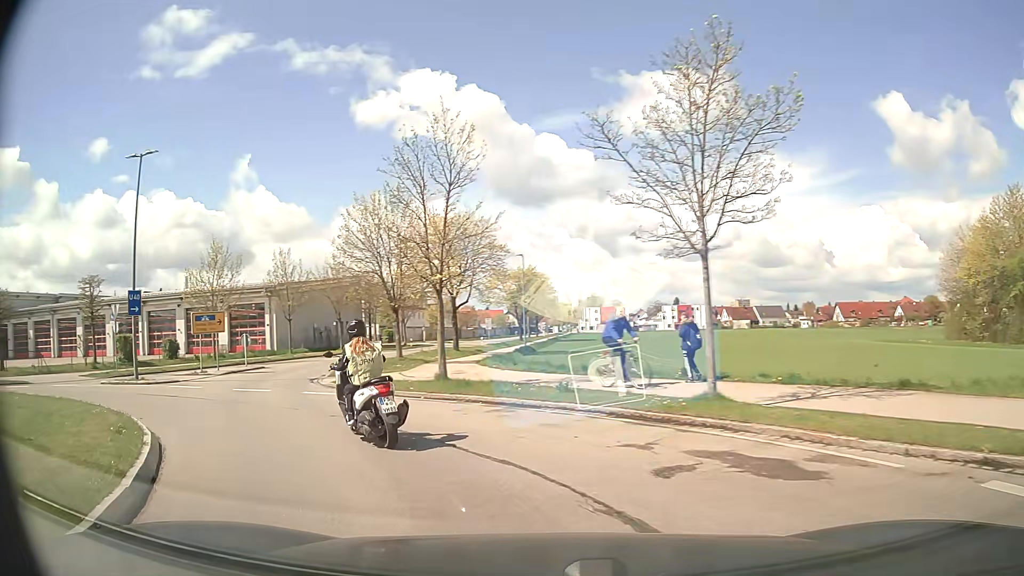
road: secondary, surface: asphalt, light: Day
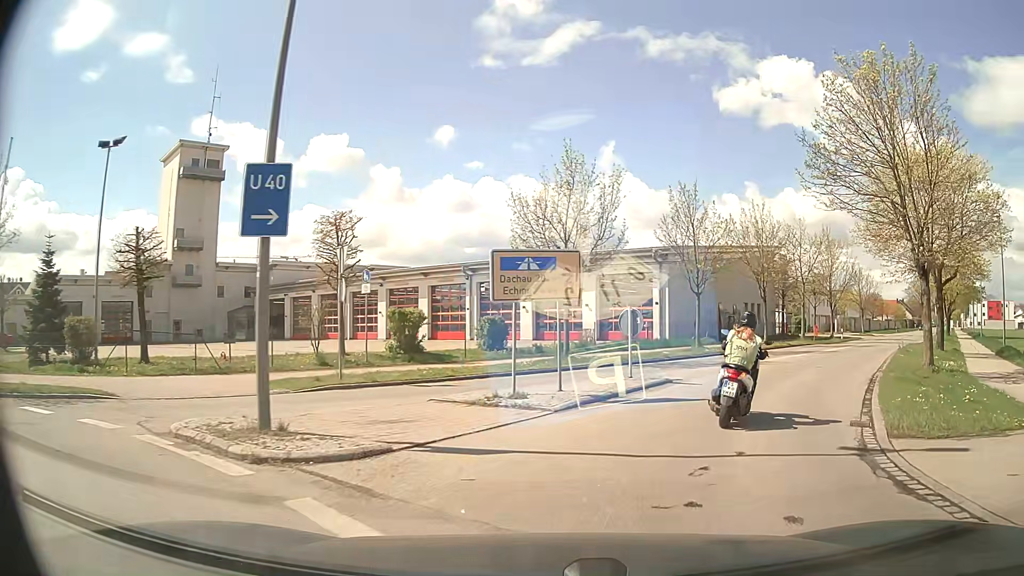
(-7.1, +15.8) m; -33°
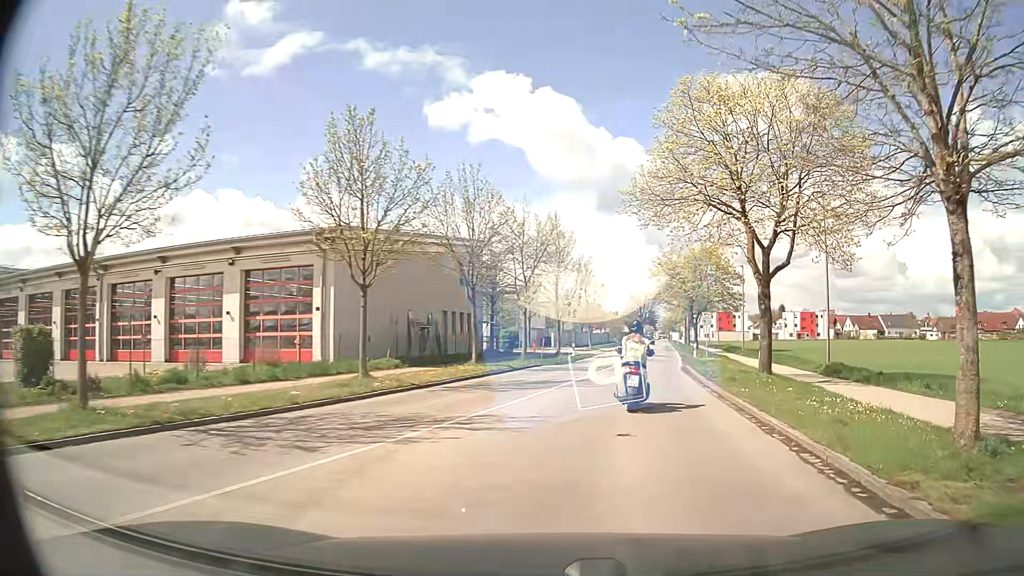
(+2.6, +12.3) m; +25°
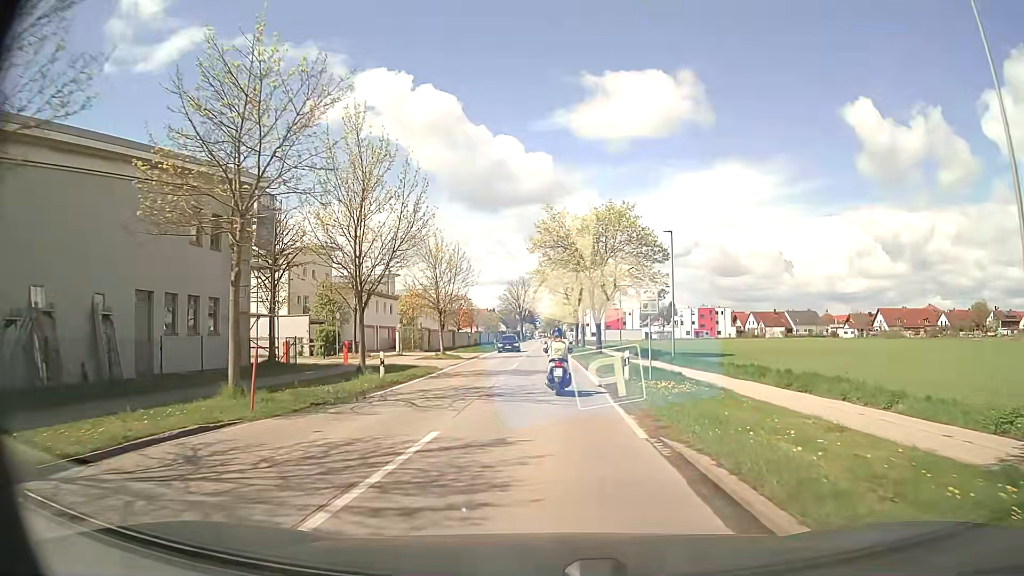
(+2.9, +21.1) m; +11°
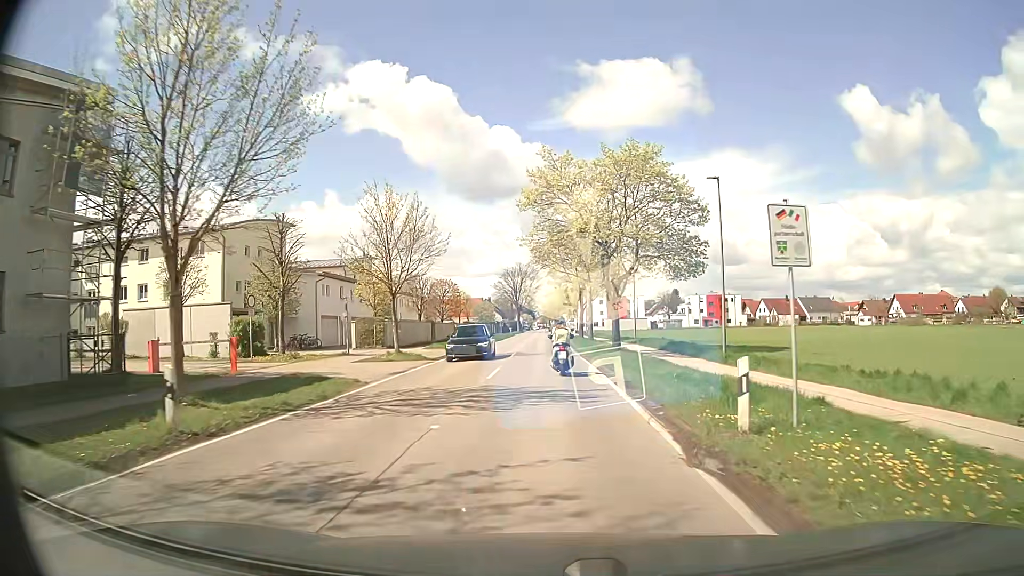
(0.0, +12.6) m; +1°
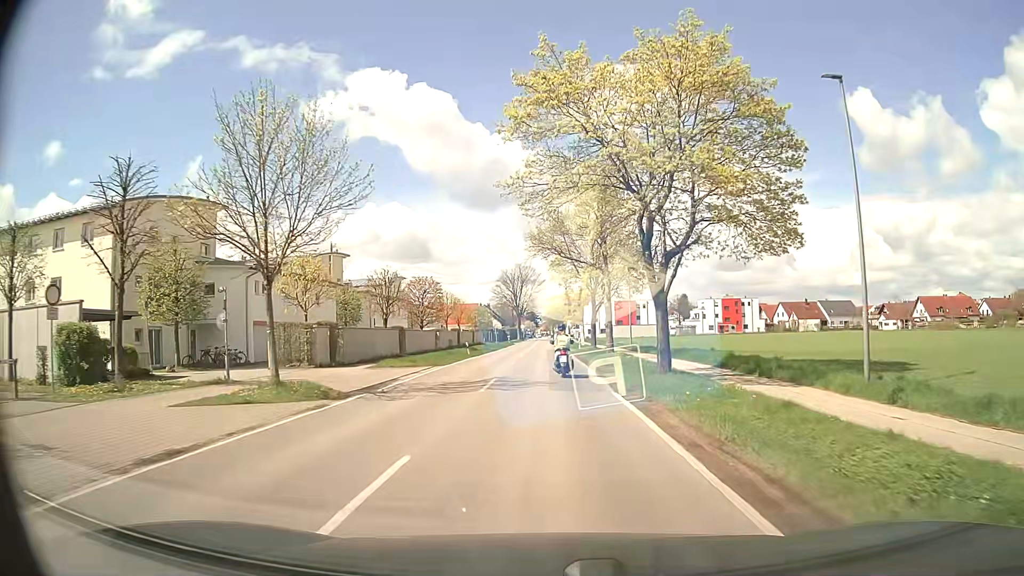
(-0.2, +13.9) m; -1°
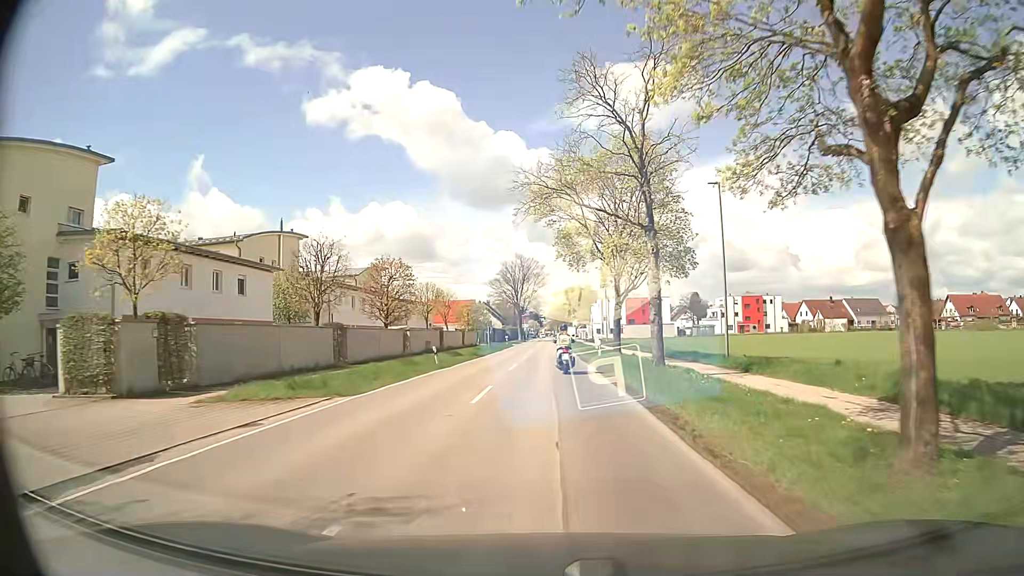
(0.0, +15.0) m; 0°
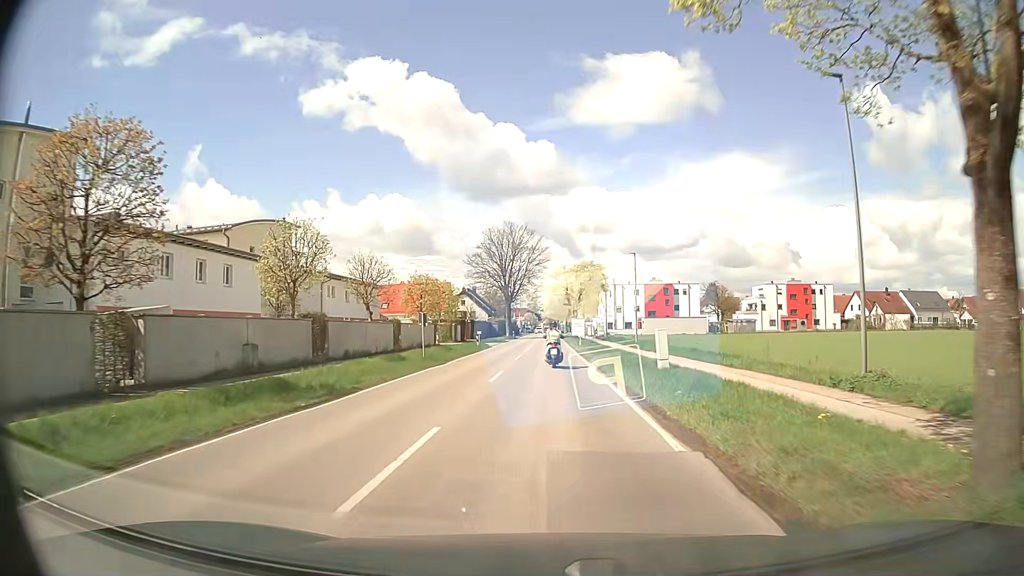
(+0.2, +32.2) m; 0°
(0, +10) (0, +20) (0, +30) (0, +40) (0, +50) (0, +60) (0, +70) (0, +80) (0, +90) (0, +100) m
